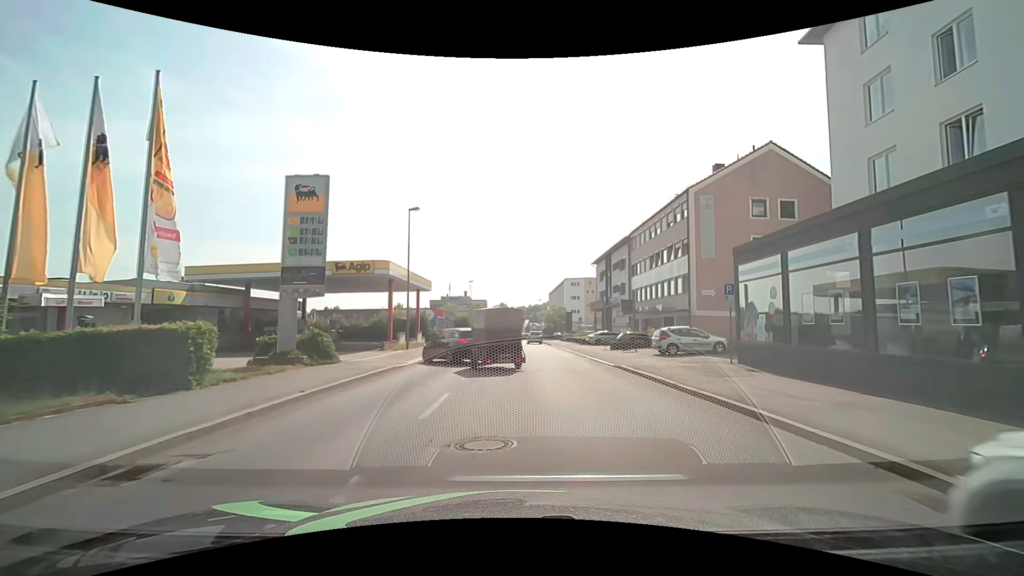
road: tertiary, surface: asphalt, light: Day
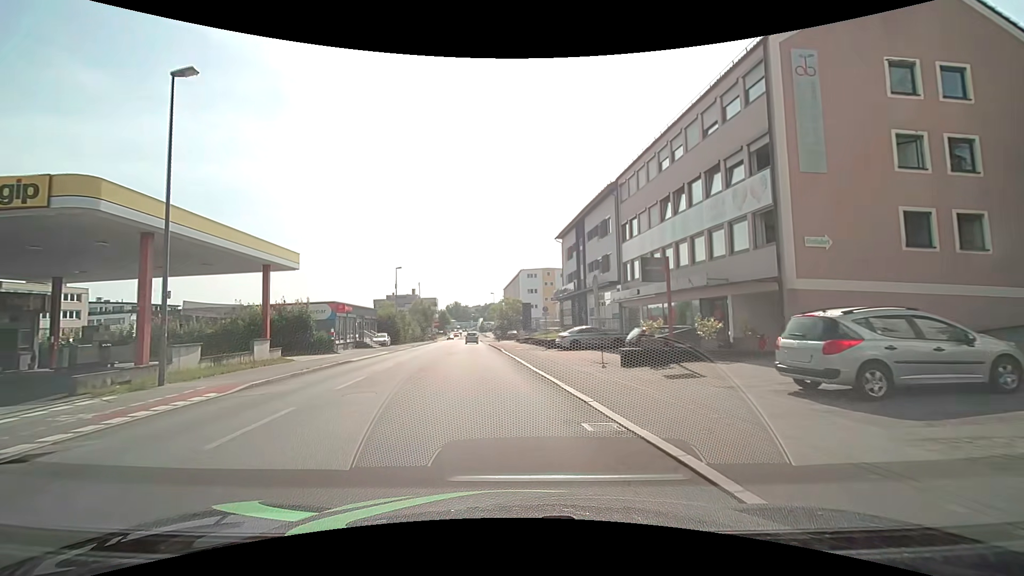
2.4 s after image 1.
(+1.6, +19.4) m; +5°
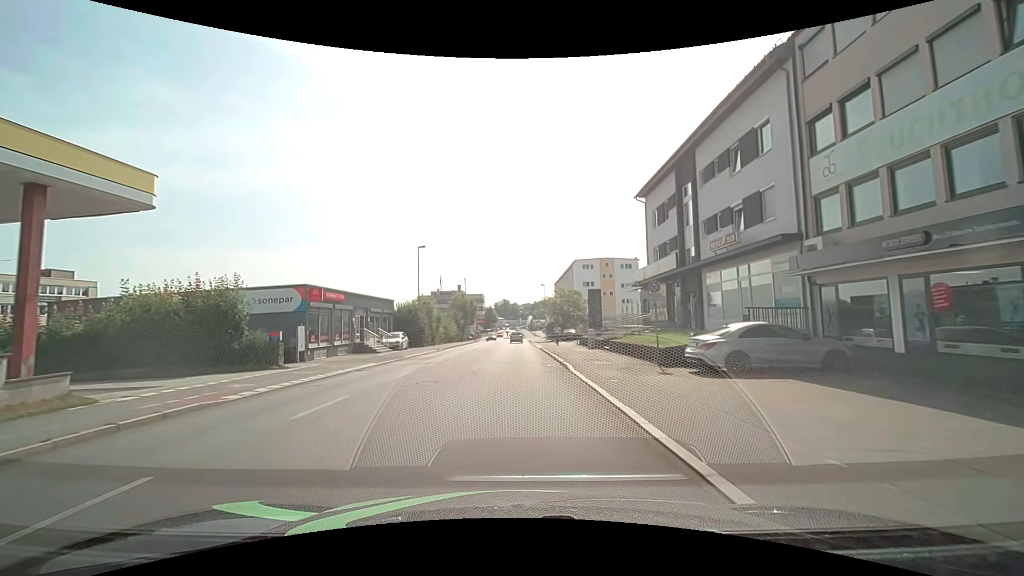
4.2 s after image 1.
(-0.7, +16.7) m; -5°
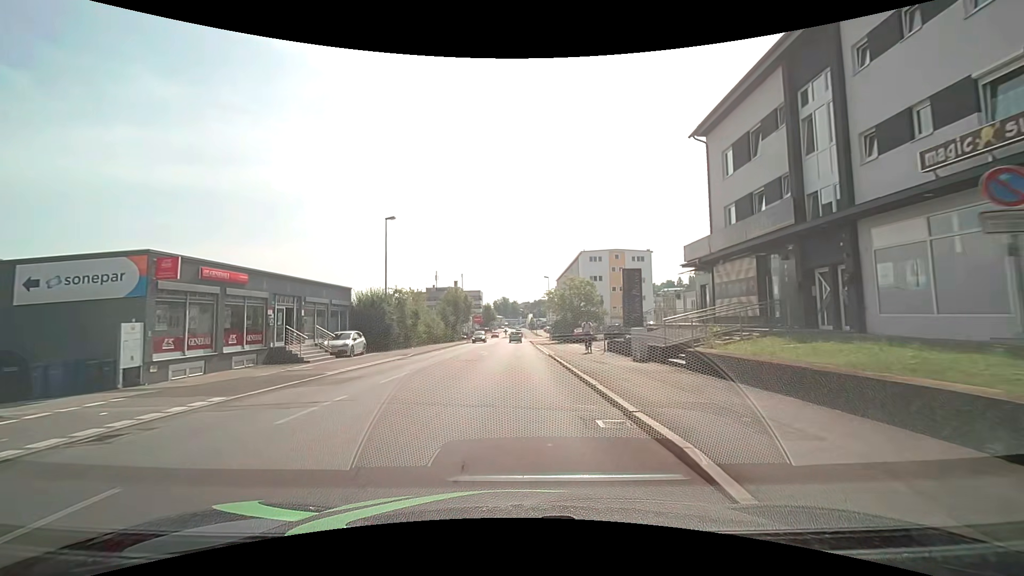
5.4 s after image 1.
(+0.1, +12.8) m; 0°
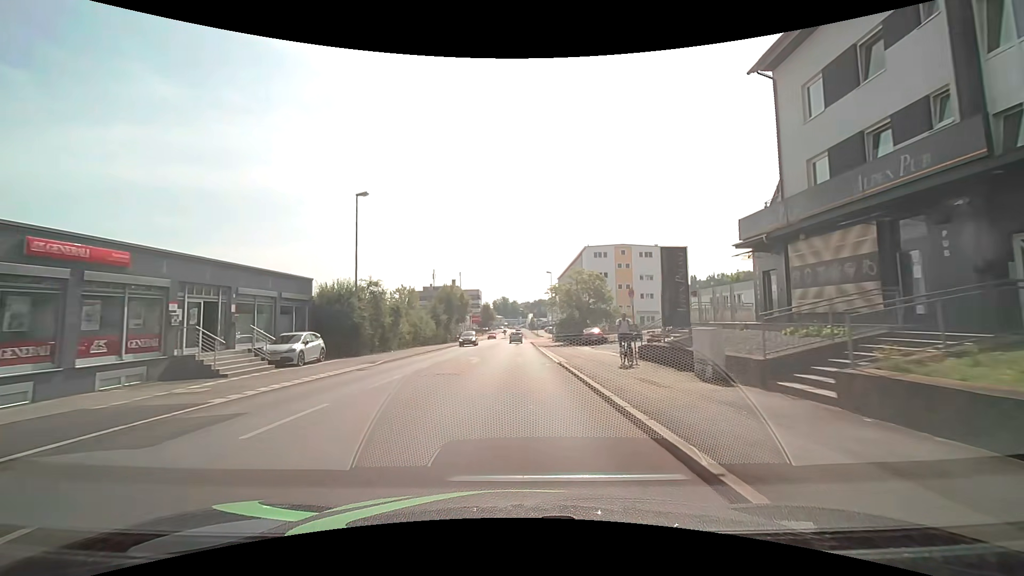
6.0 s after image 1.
(+0.1, +7.1) m; +1°
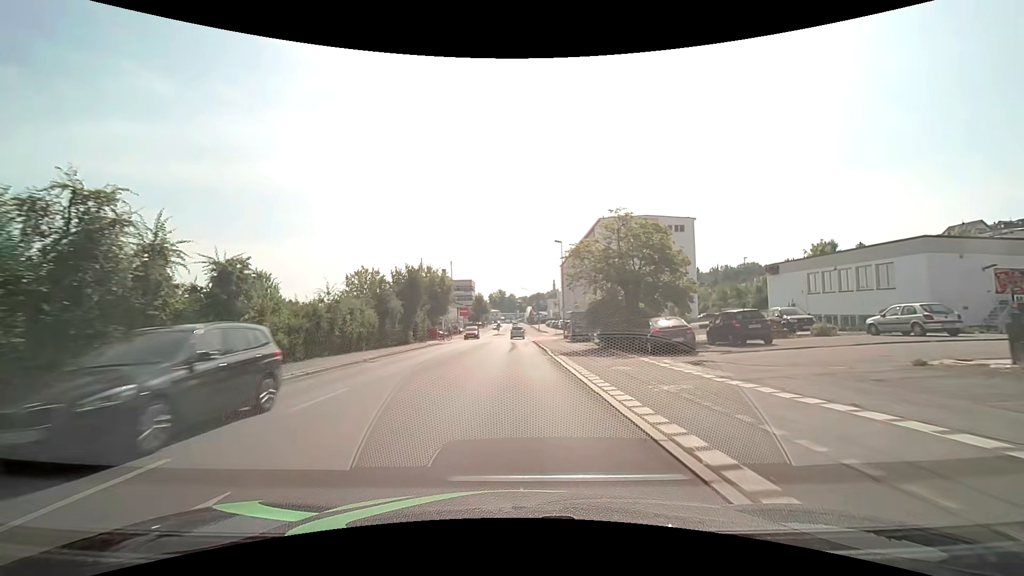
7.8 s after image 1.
(-0.1, +22.3) m; 0°
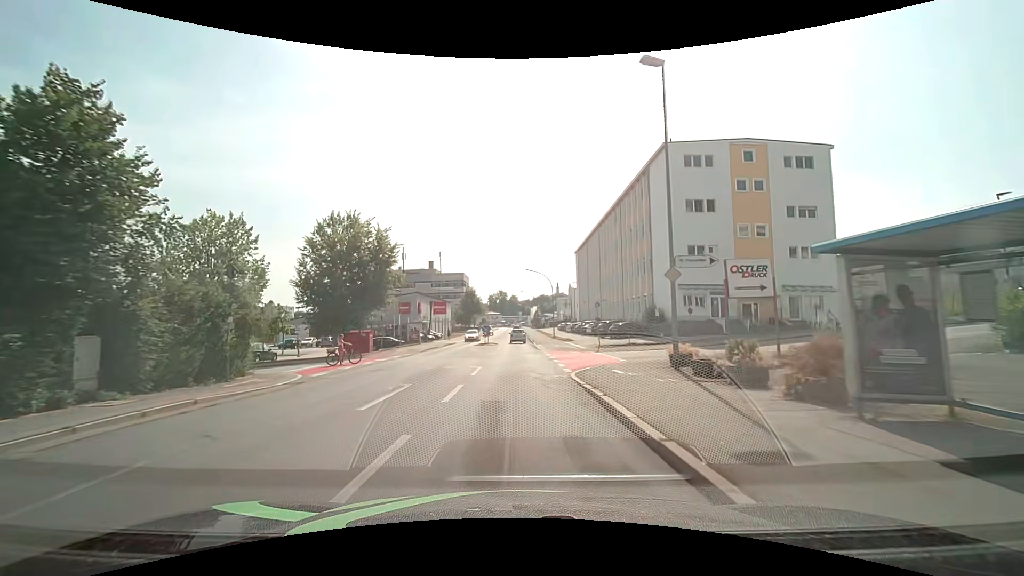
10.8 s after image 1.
(-0.3, +36.3) m; -1°
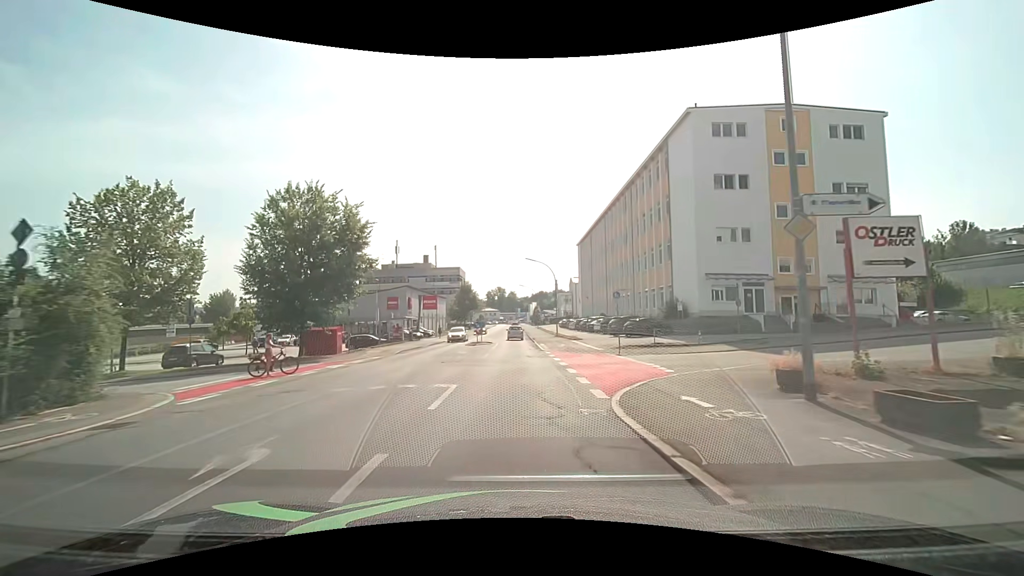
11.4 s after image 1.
(0.0, +7.2) m; +1°
(0, +10) (0, +20) (0, +30) (0, +40) (-1, +50) (-1, +60) (-1, +70) (-1, +80) (-1, +90) (-1, +100) m
